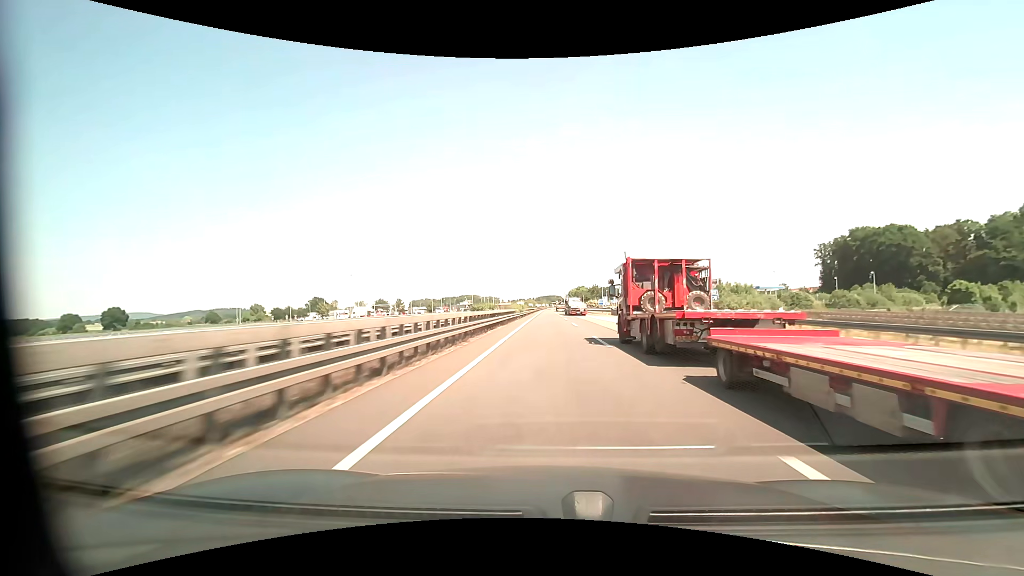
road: motorway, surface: asphalt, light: Day
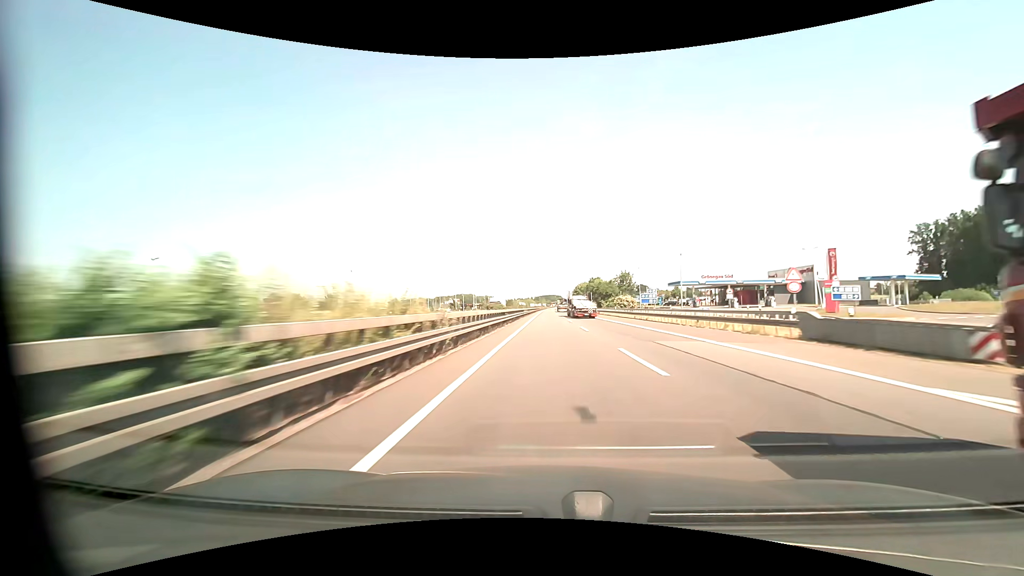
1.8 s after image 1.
(-0.1, +60.9) m; 0°
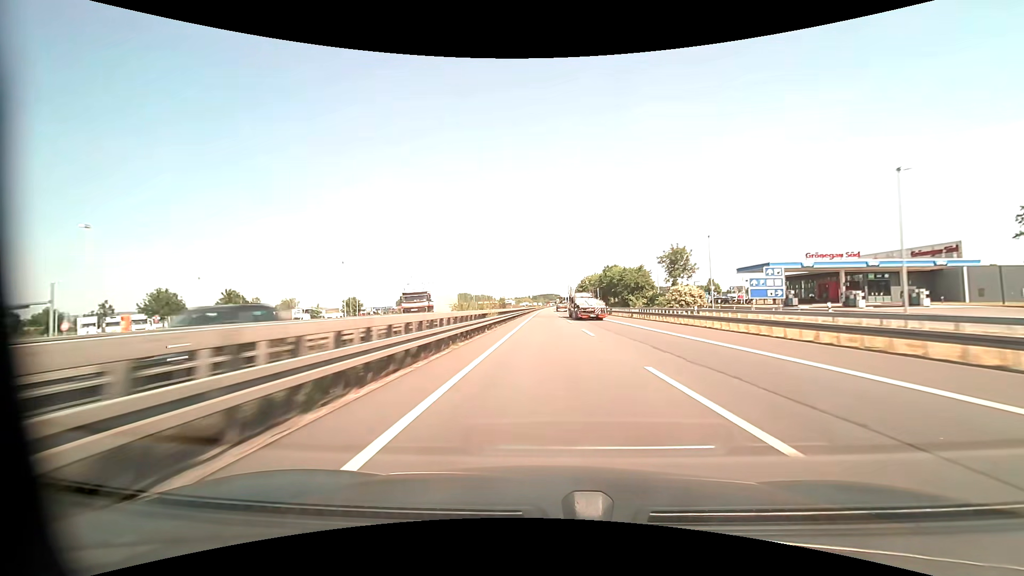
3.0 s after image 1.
(+0.1, +40.8) m; 0°
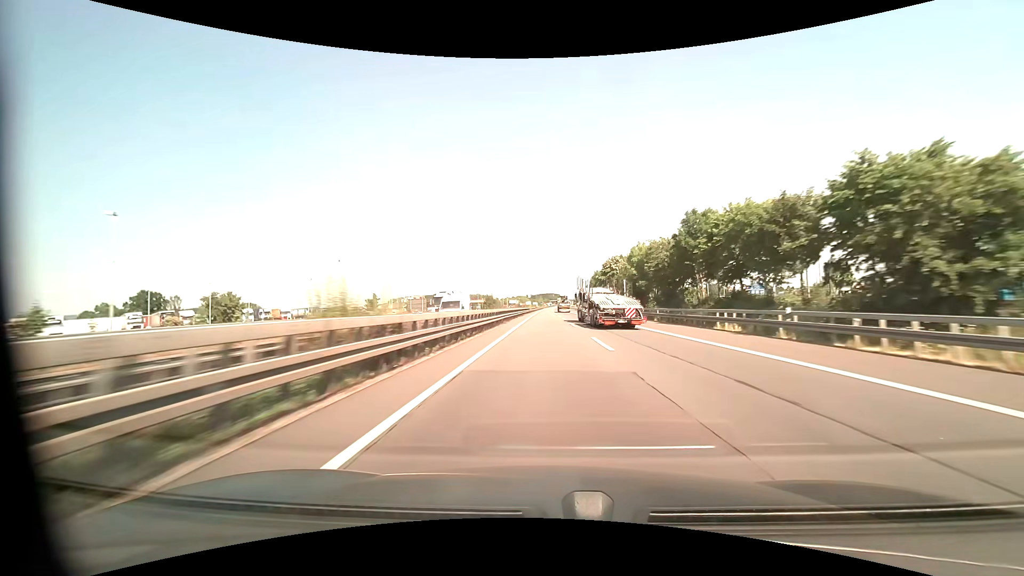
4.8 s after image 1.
(0.0, +61.6) m; 0°
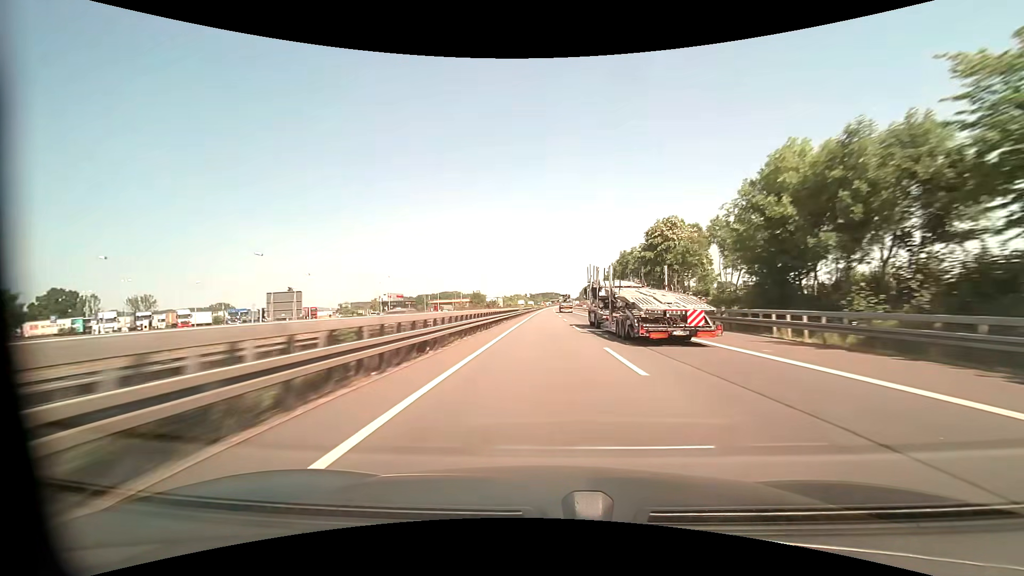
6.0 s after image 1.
(0.0, +41.2) m; 0°
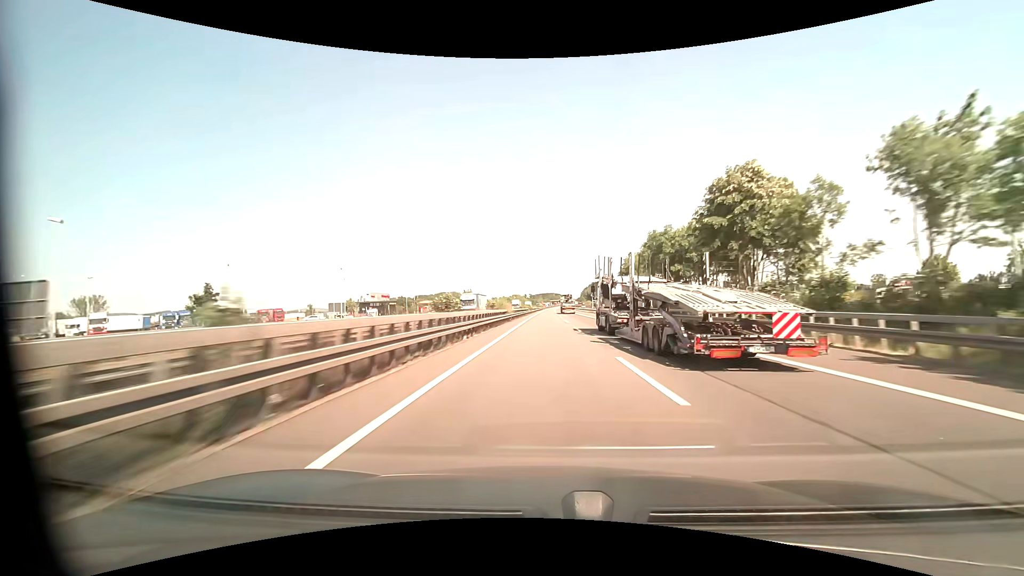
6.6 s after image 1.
(0.0, +20.7) m; 0°
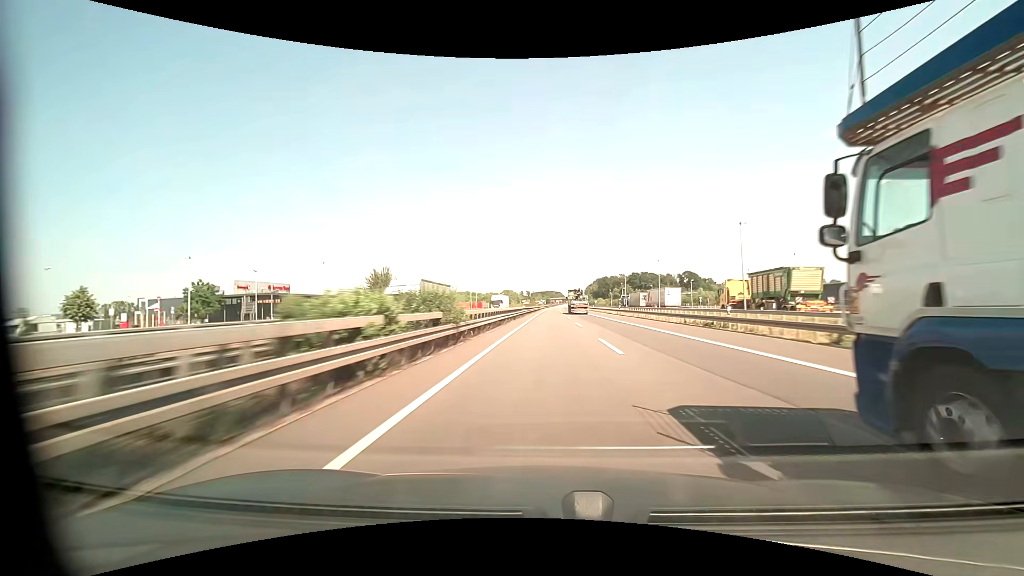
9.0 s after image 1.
(0.0, +82.9) m; 0°
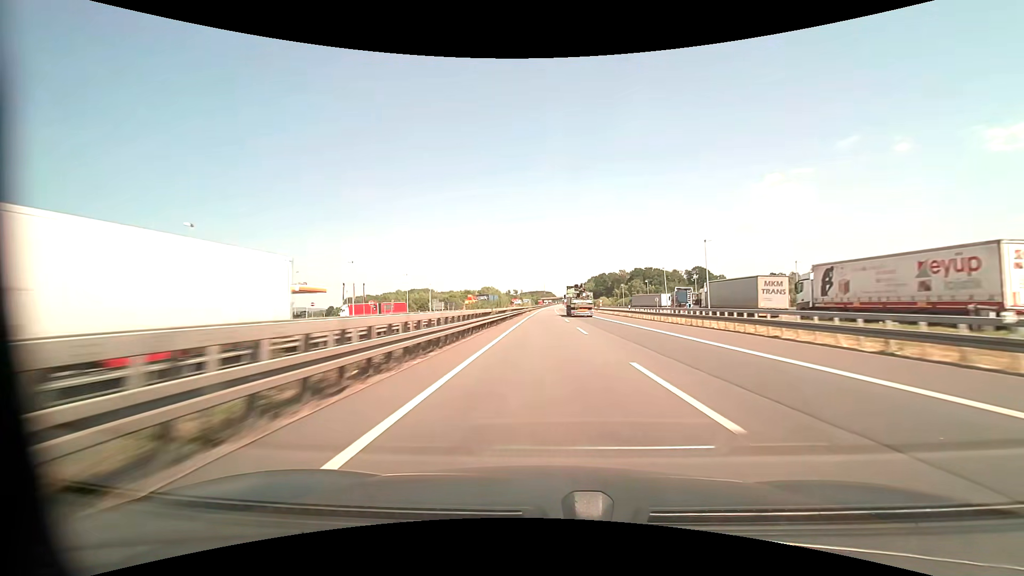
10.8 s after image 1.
(+0.5, +62.2) m; +1°
(0, +10) (0, +20) (0, +30) (0, +40) (0, +50) (0, +60) (0, +70) (0, +80) (0, +90) (0, +100) m
